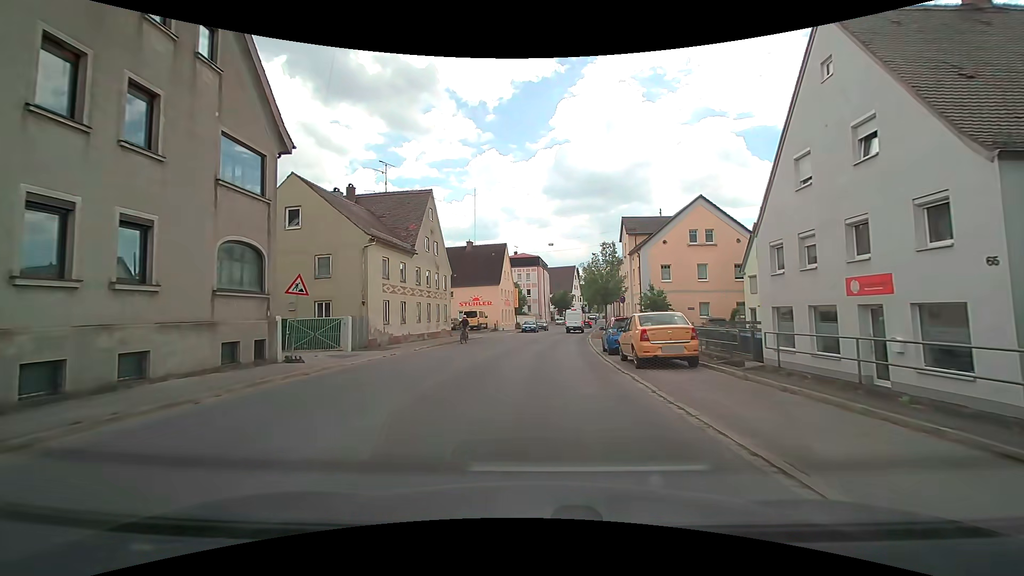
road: tertiary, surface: asphalt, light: Day
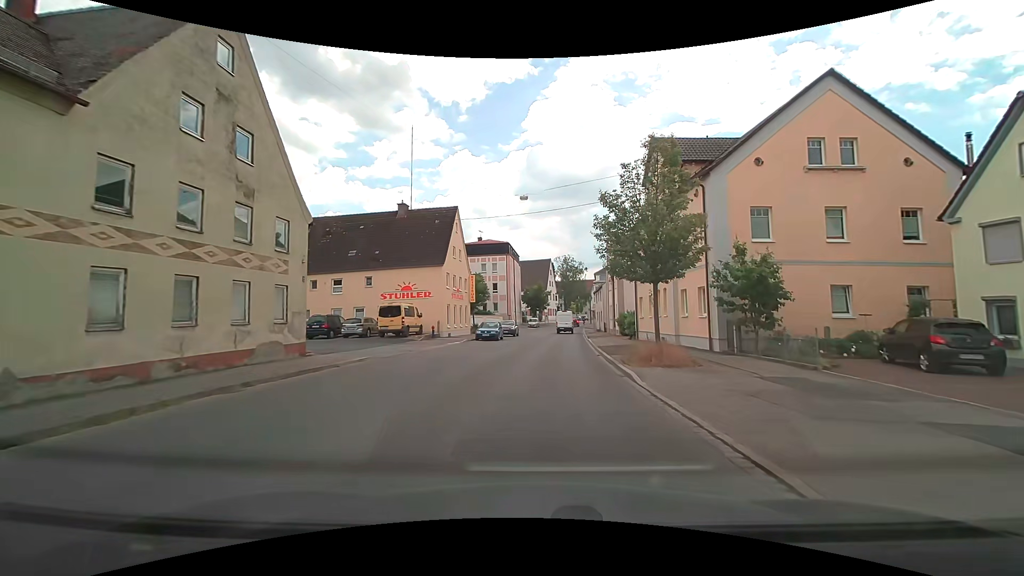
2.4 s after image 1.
(+0.7, +22.5) m; +4°
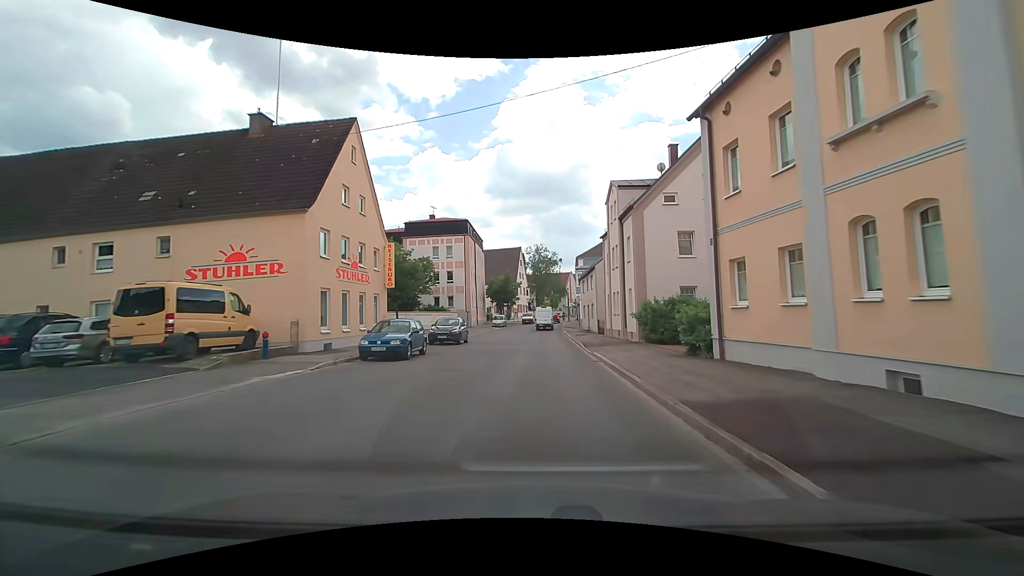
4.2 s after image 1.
(+0.5, +19.6) m; +2°
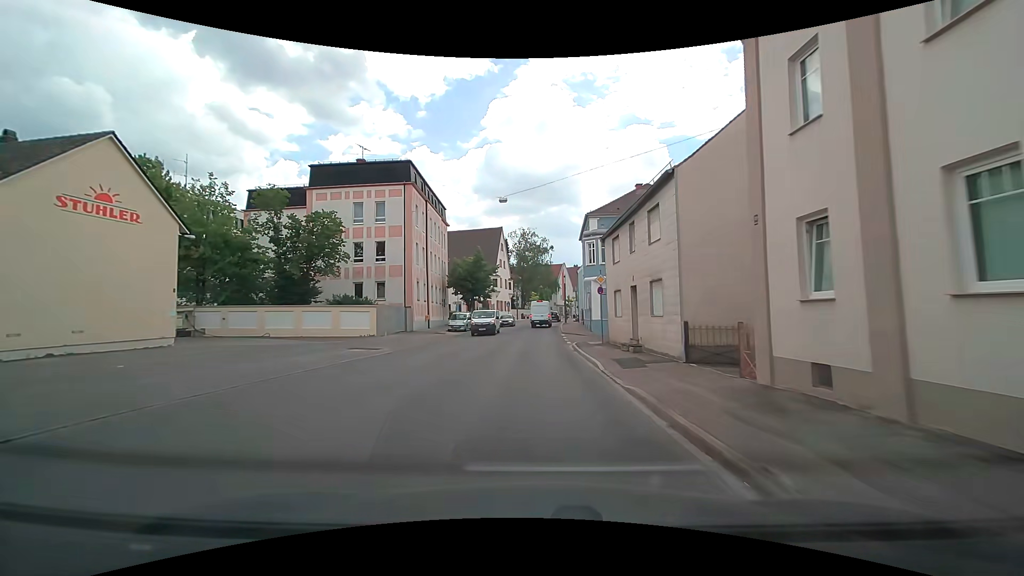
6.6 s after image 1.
(+0.9, +27.0) m; +2°
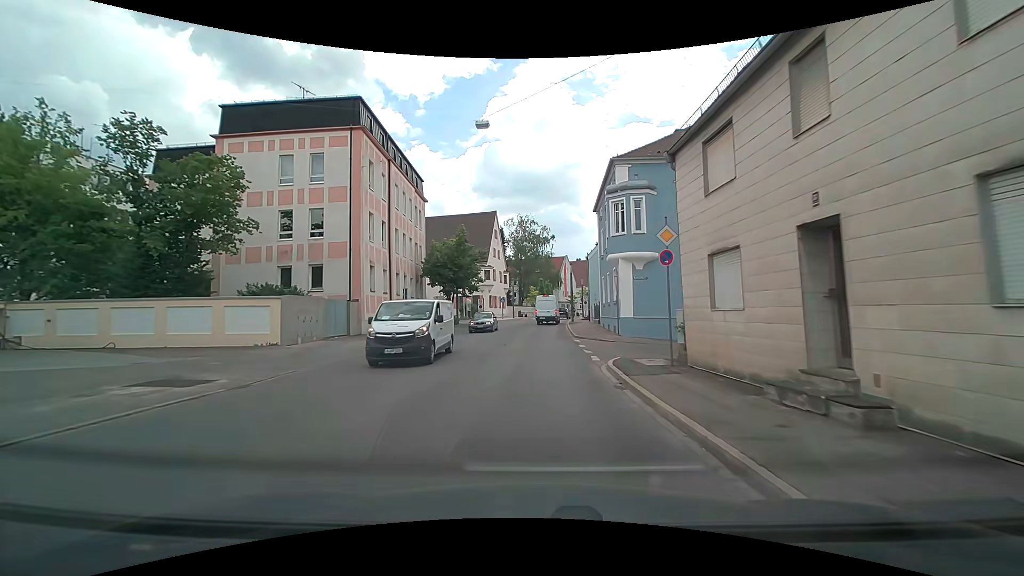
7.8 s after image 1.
(+0.1, +12.9) m; 0°
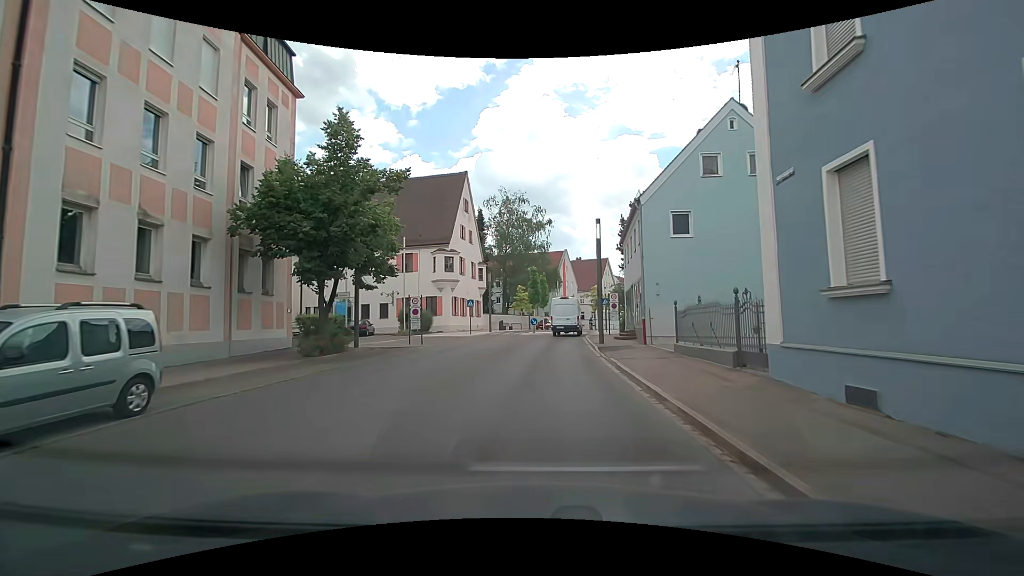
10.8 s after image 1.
(+0.5, +27.3) m; +2°
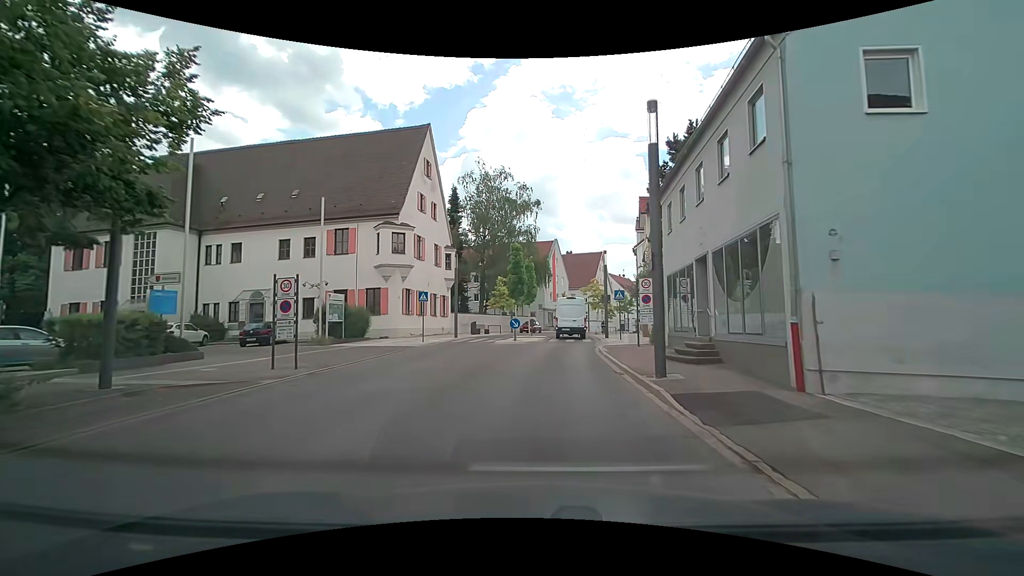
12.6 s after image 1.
(0.0, +13.5) m; +2°
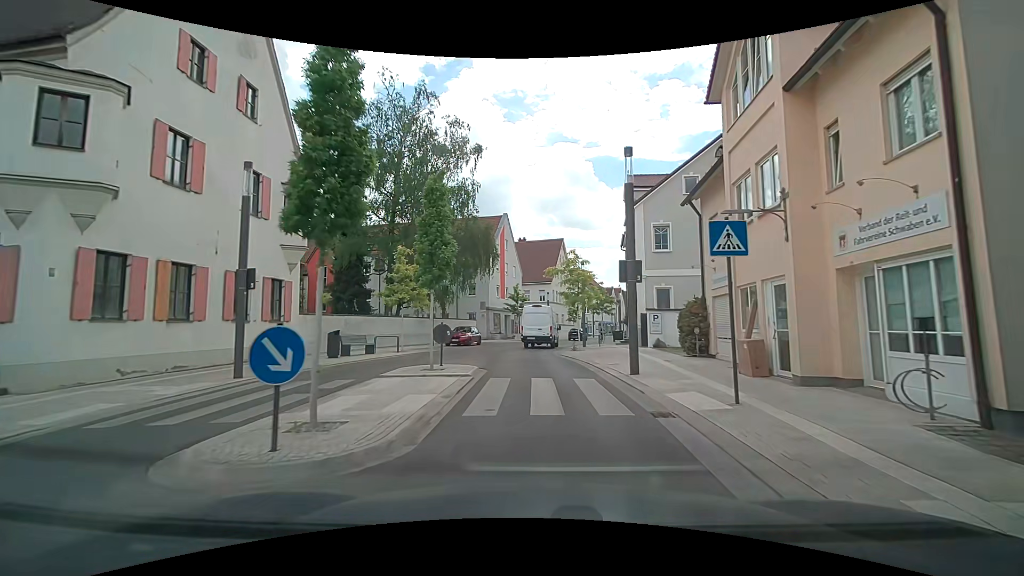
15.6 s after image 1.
(+0.7, +21.9) m; +5°
(0, +10) (0, +20) (0, +30) (+1, +40) (+3, +50) (+6, +59) (+9, +69) (+13, +78) (+16, +88) (+20, +97) m
